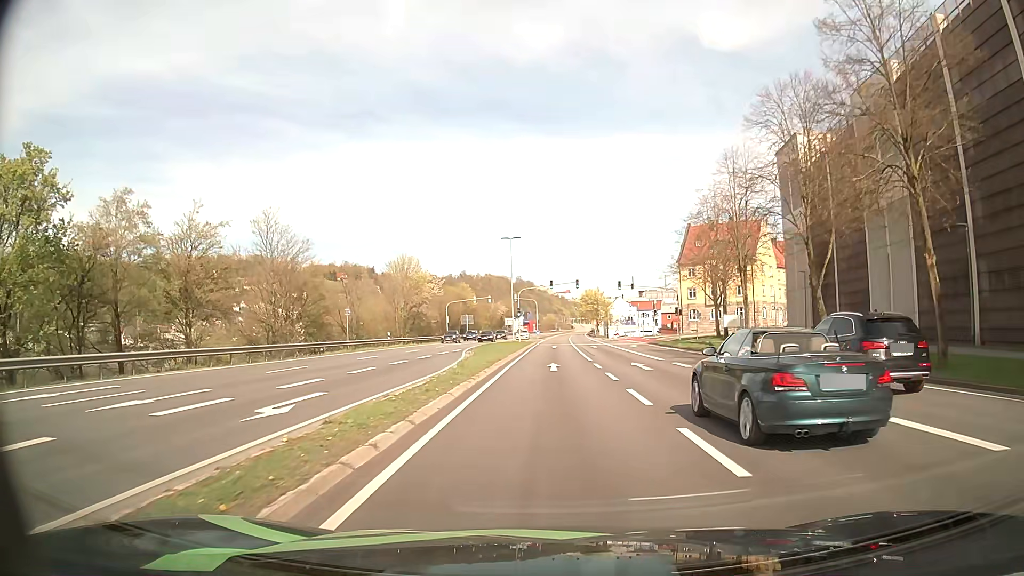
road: primary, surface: asphalt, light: Day
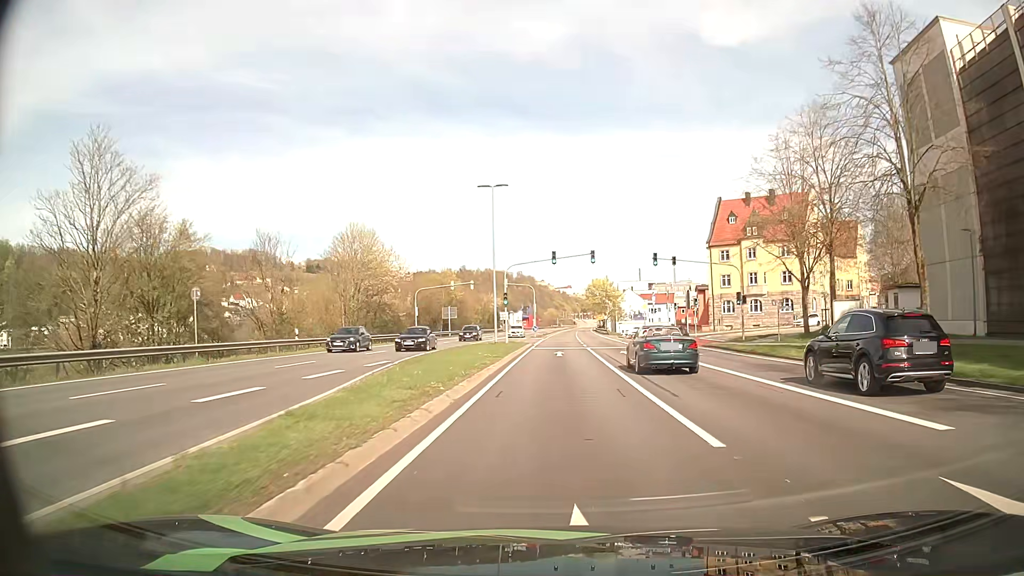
(0.0, +23.1) m; 0°
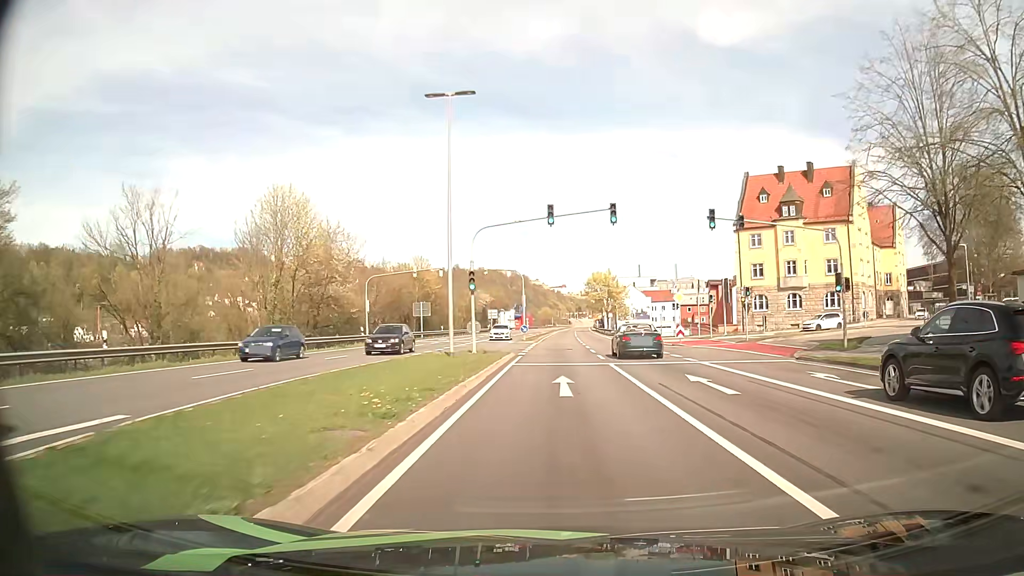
(0.0, +17.8) m; 0°
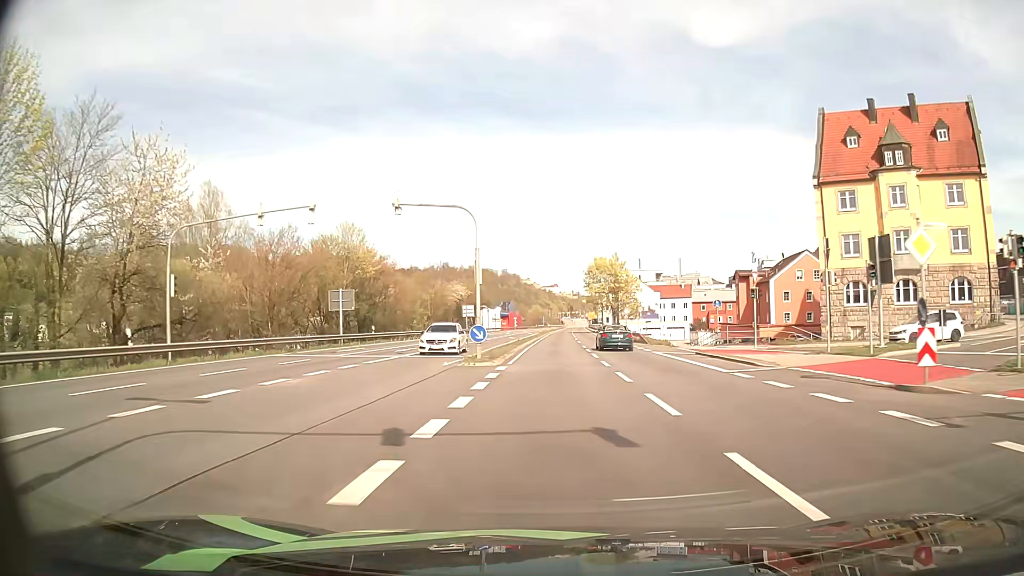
(+0.2, +28.6) m; +1°
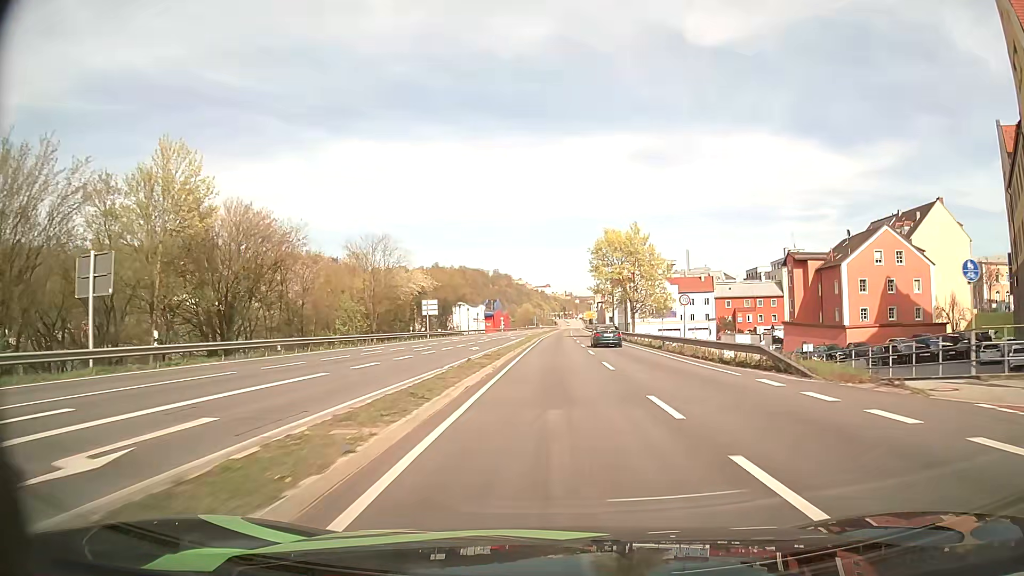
(+0.2, +30.3) m; +1°
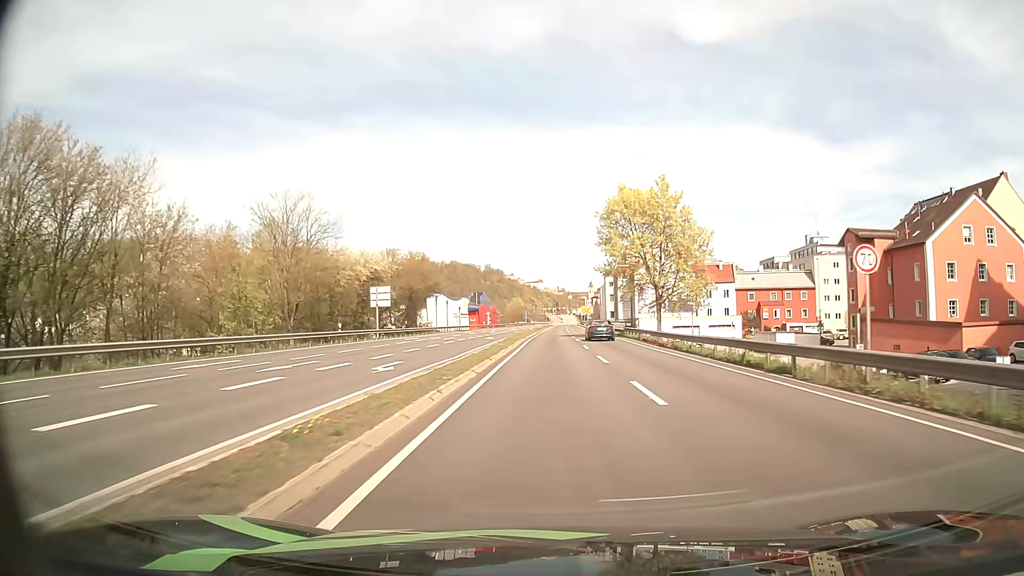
(+0.1, +21.1) m; +1°
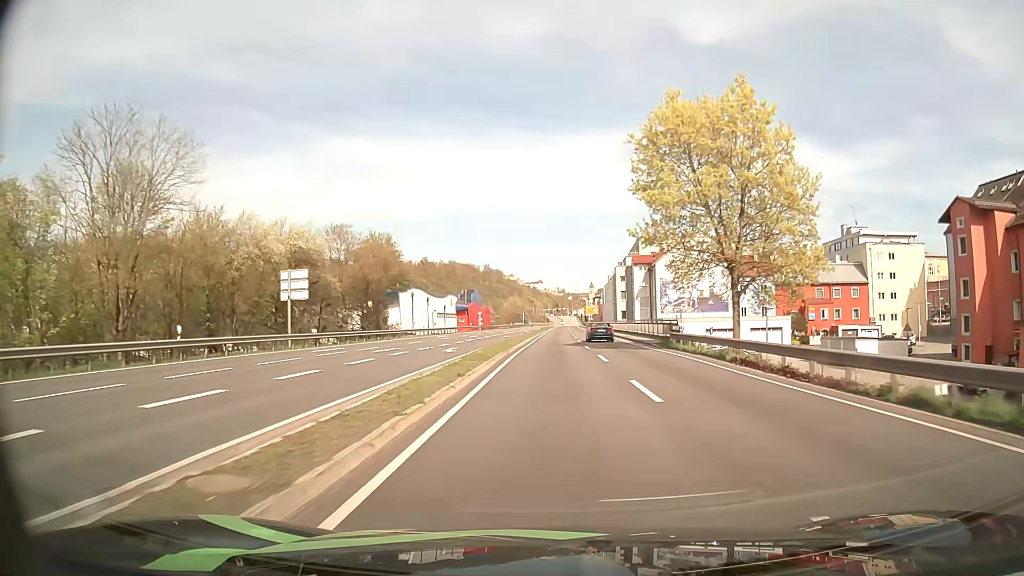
(0.0, +21.2) m; 0°
